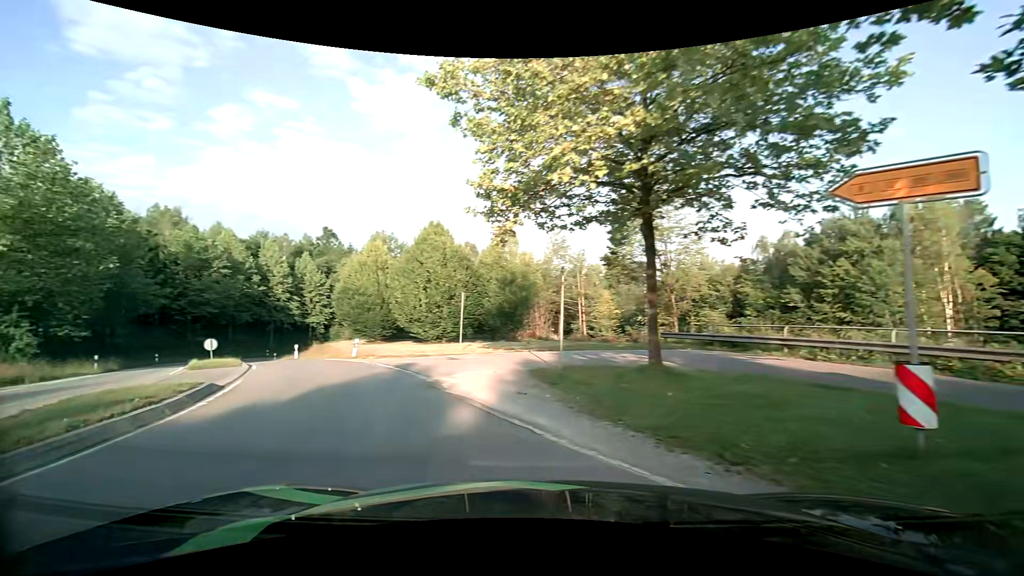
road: primary_link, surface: asphalt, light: Day
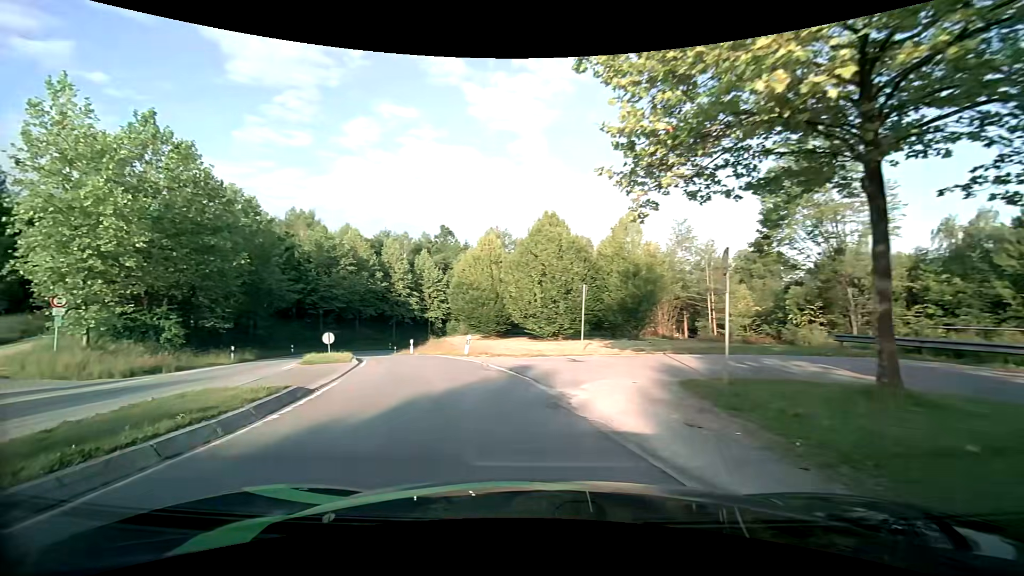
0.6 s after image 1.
(-0.3, +2.9) m; -12°
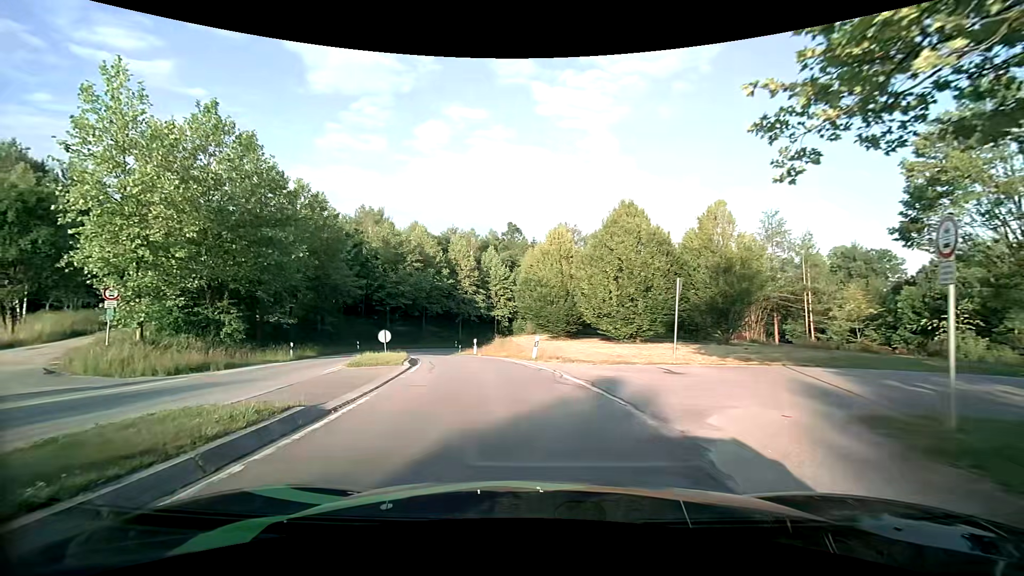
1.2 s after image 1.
(-0.2, +3.2) m; -8°
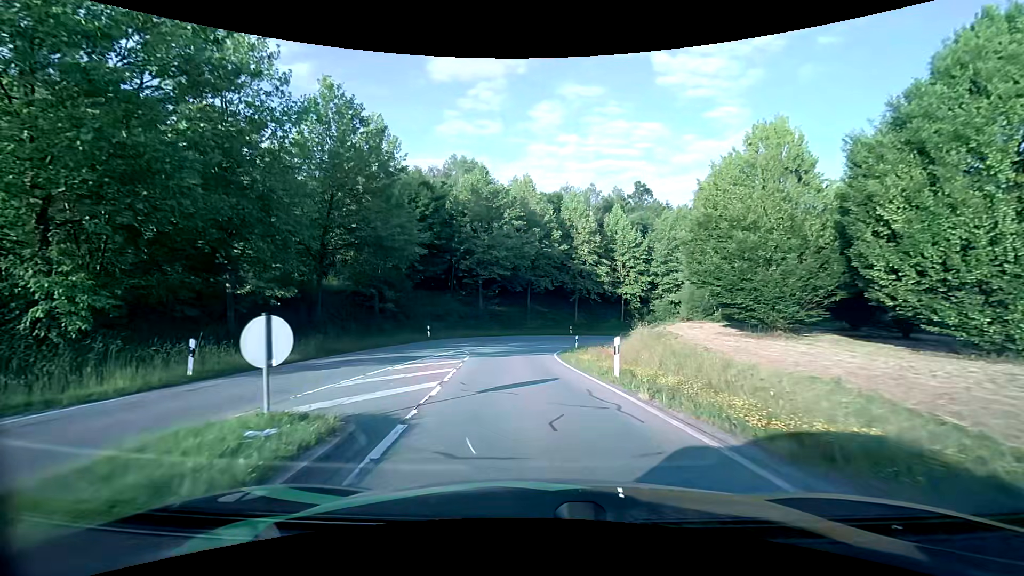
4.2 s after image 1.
(-2.6, +19.6) m; -13°
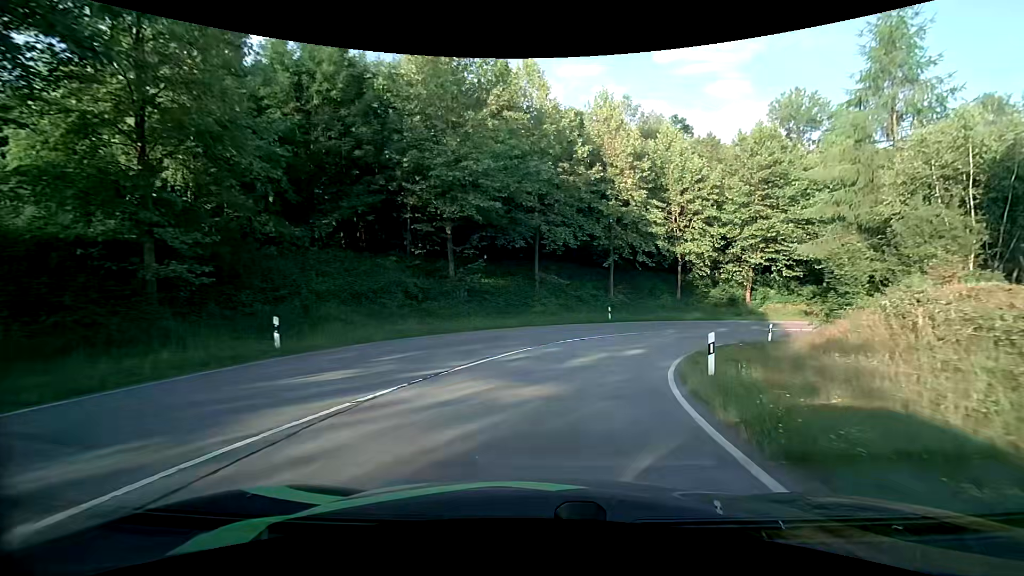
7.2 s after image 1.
(-0.9, +24.4) m; 0°
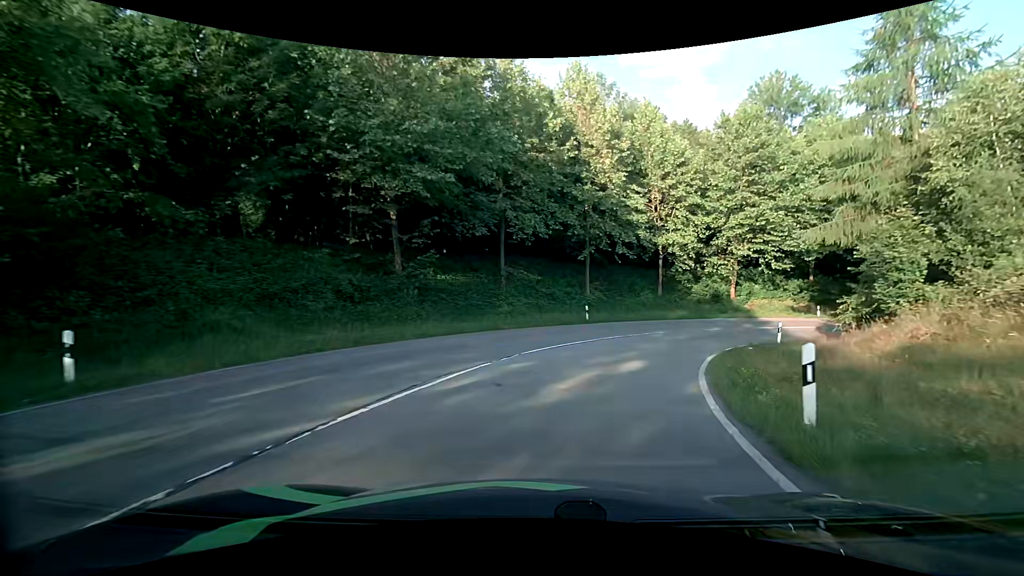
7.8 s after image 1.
(+0.1, +5.1) m; +4°
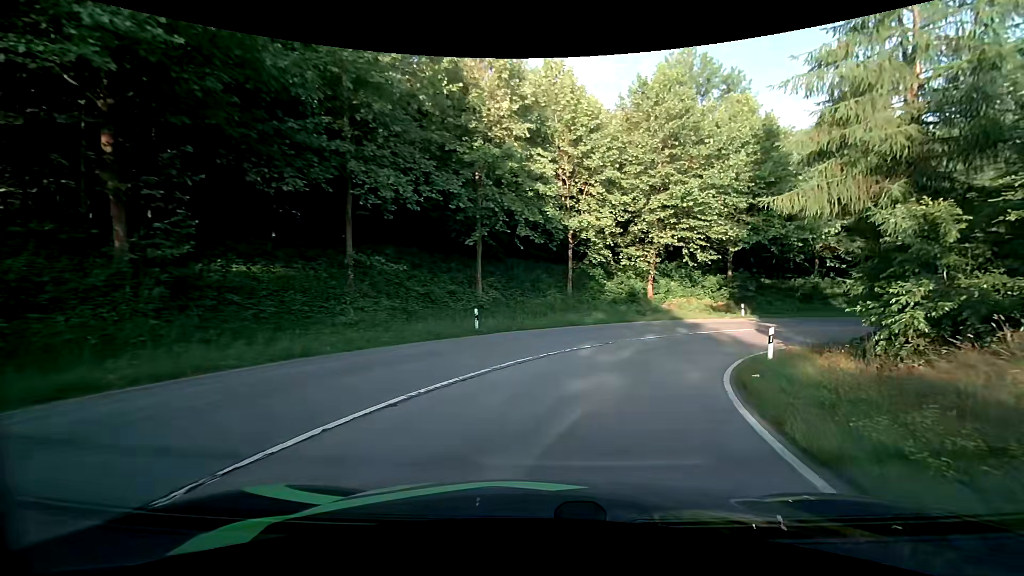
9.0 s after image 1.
(+0.9, +10.0) m; +11°
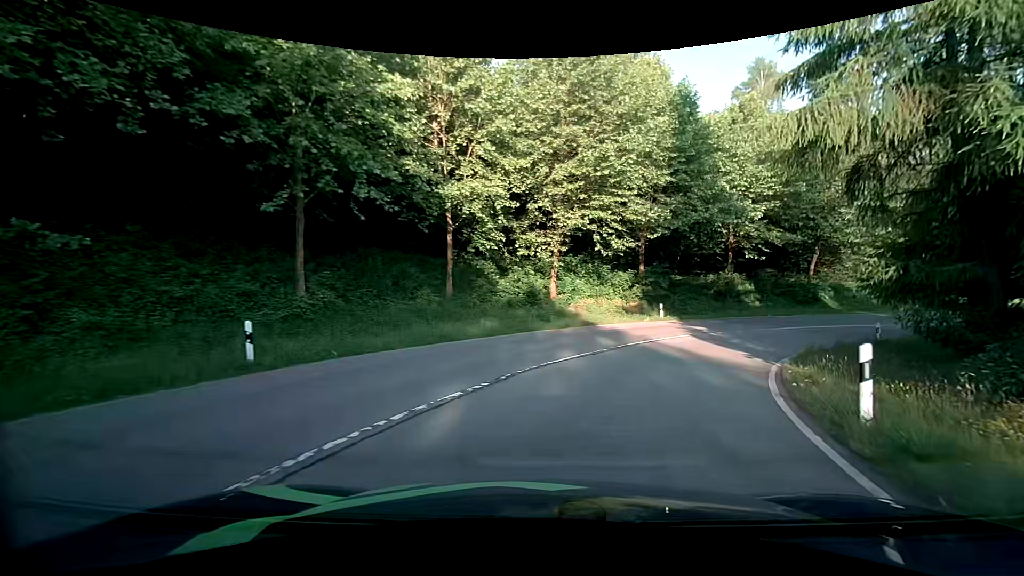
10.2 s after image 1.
(+1.0, +9.2) m; +12°
(+1, +10) (+5, +19) (+12, +27) (+20, +32) (+30, +34) (+39, +30) (+45, +22) (+47, +13) (+48, +3) (+49, -7) m
